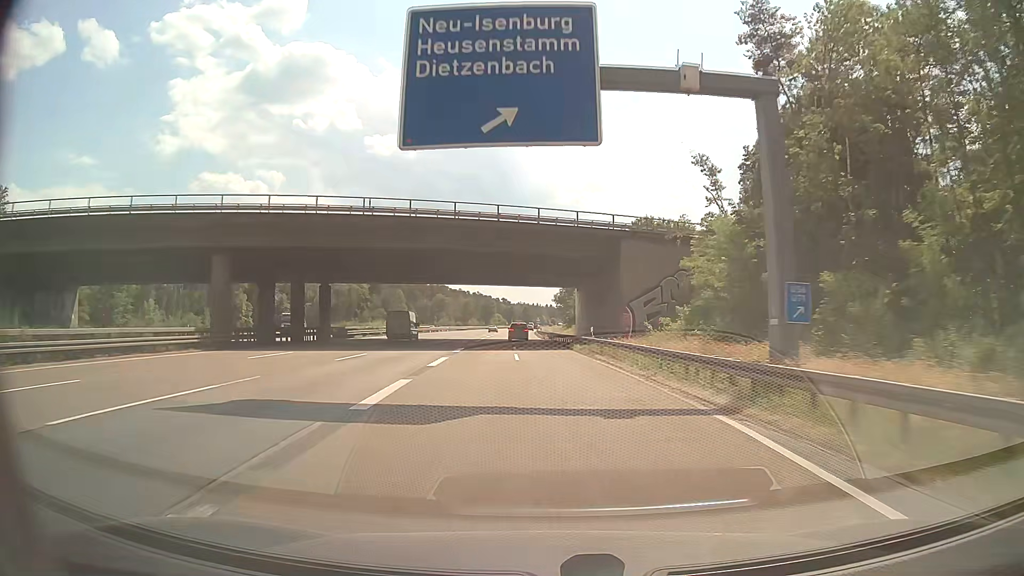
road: motorway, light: Day
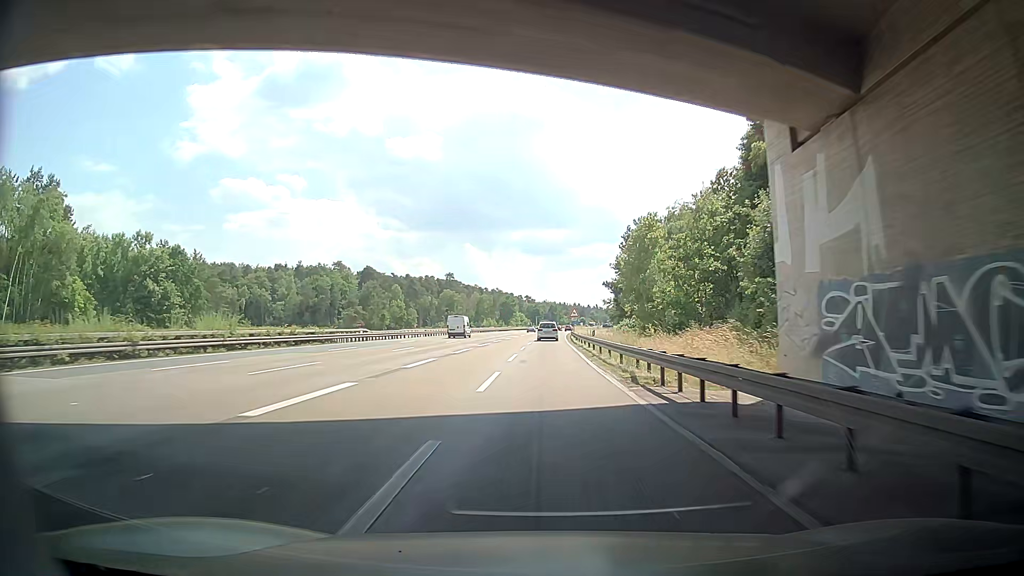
(-1.5, +60.8) m; -3°
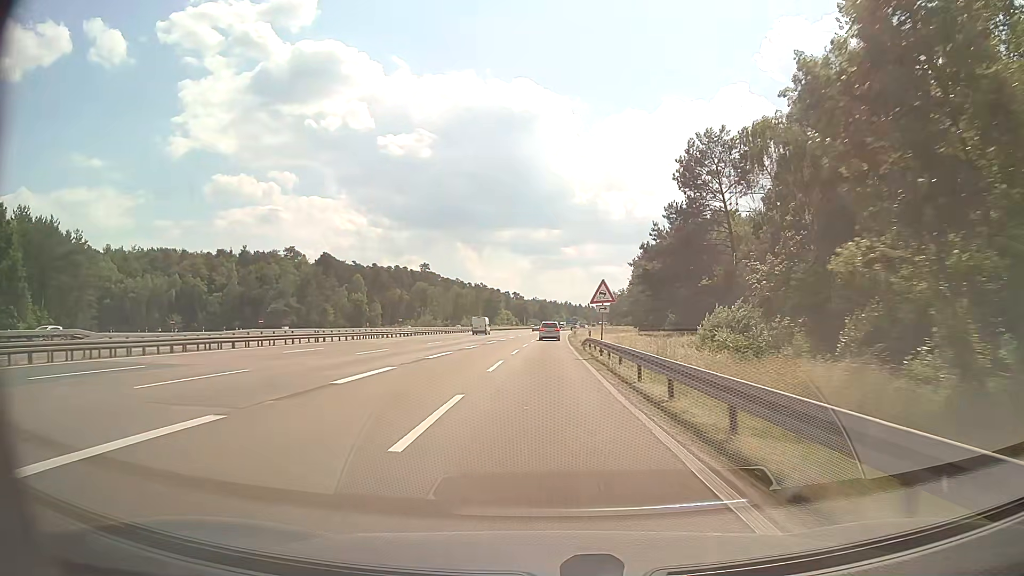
(+0.3, +42.2) m; +1°
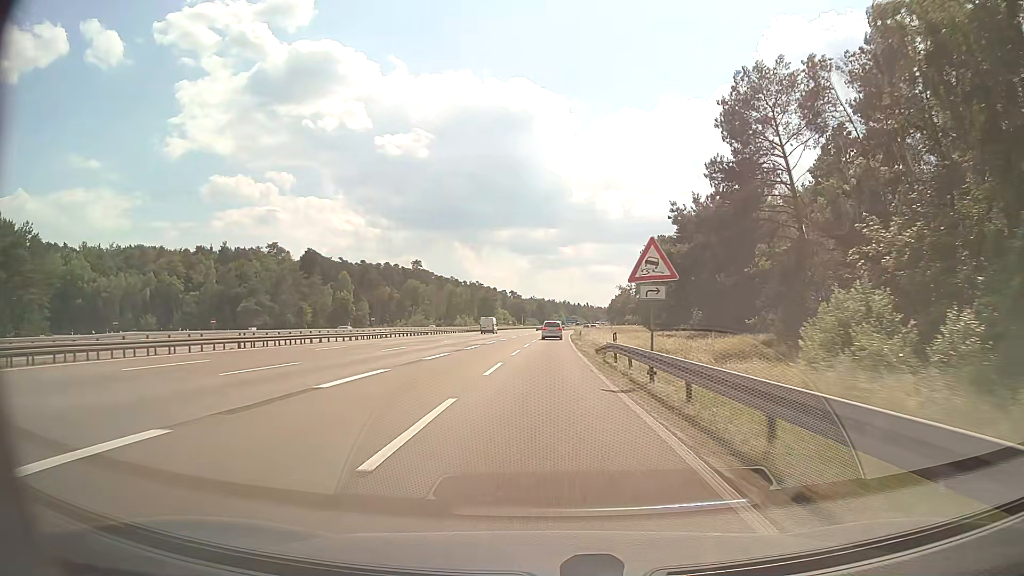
(0.0, +13.2) m; 0°
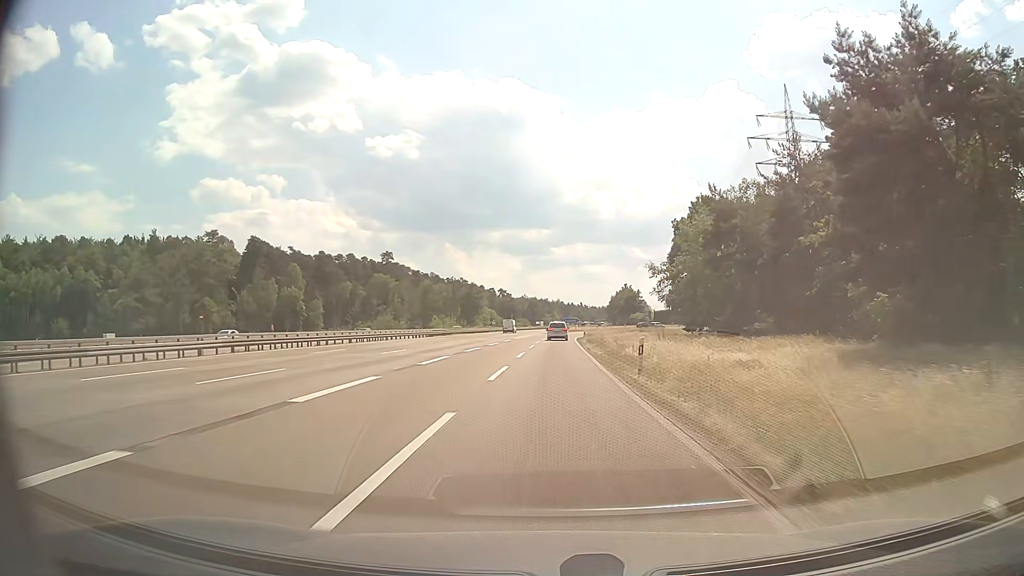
(+0.1, +37.1) m; +1°
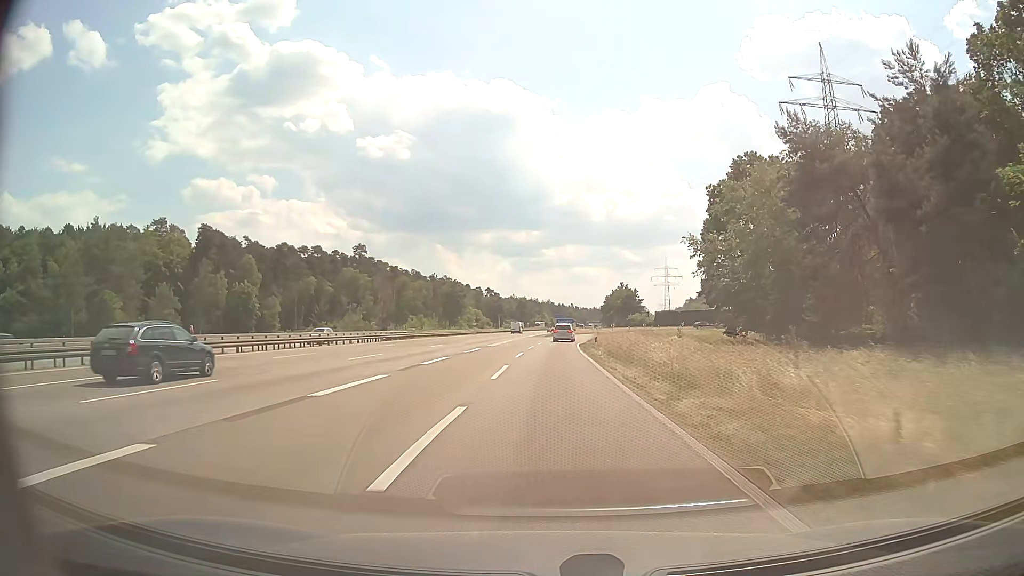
(+0.1, +22.6) m; +1°
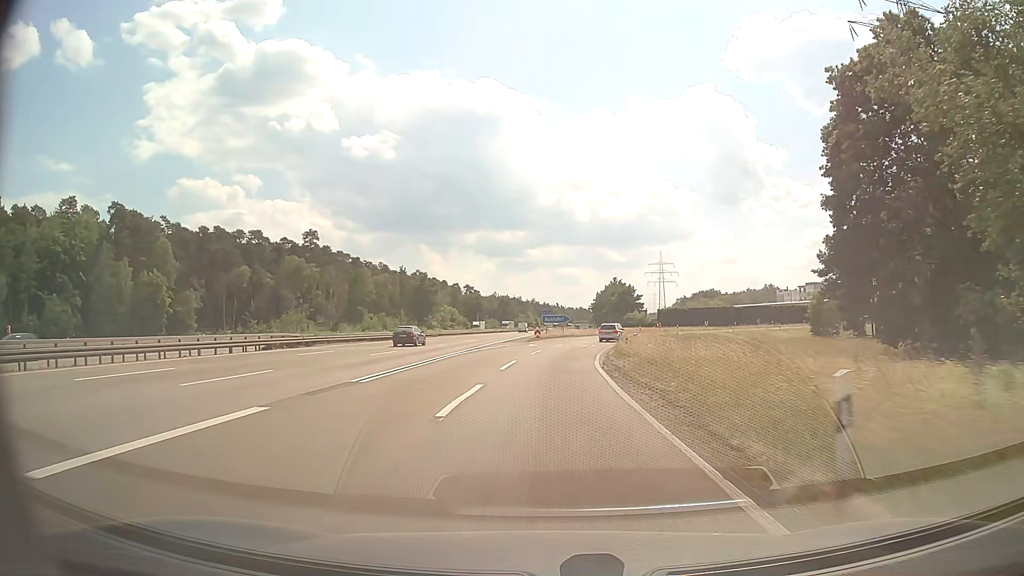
(+0.3, +31.7) m; +1°
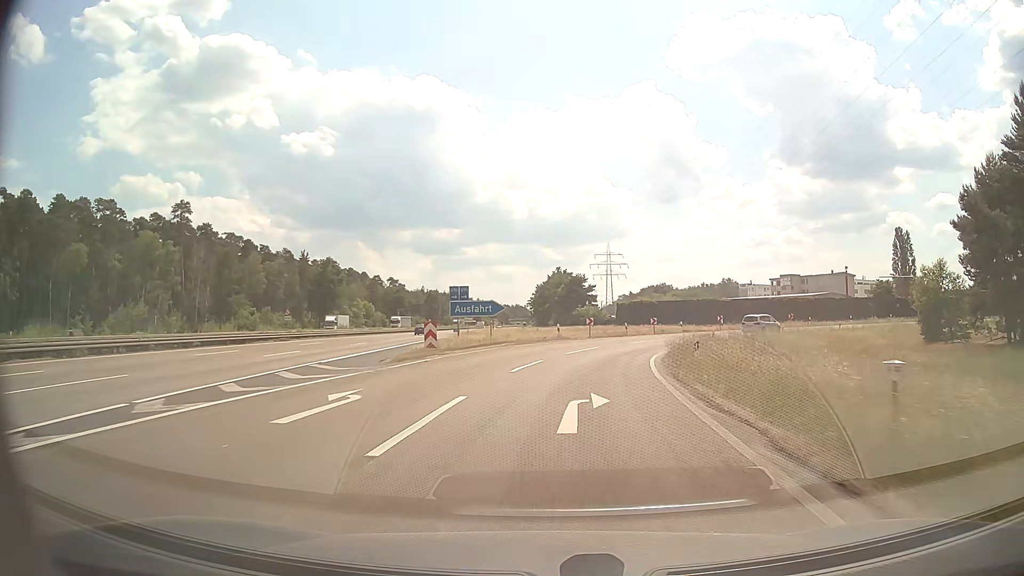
(+1.4, +39.0) m; +5°
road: motorway_link
(0, +10) (+1, +20) (+3, +30) (+6, +39) (+11, +48) (+18, +55) (+25, +62) (+34, +66) (+44, +69) (+54, +69) m
